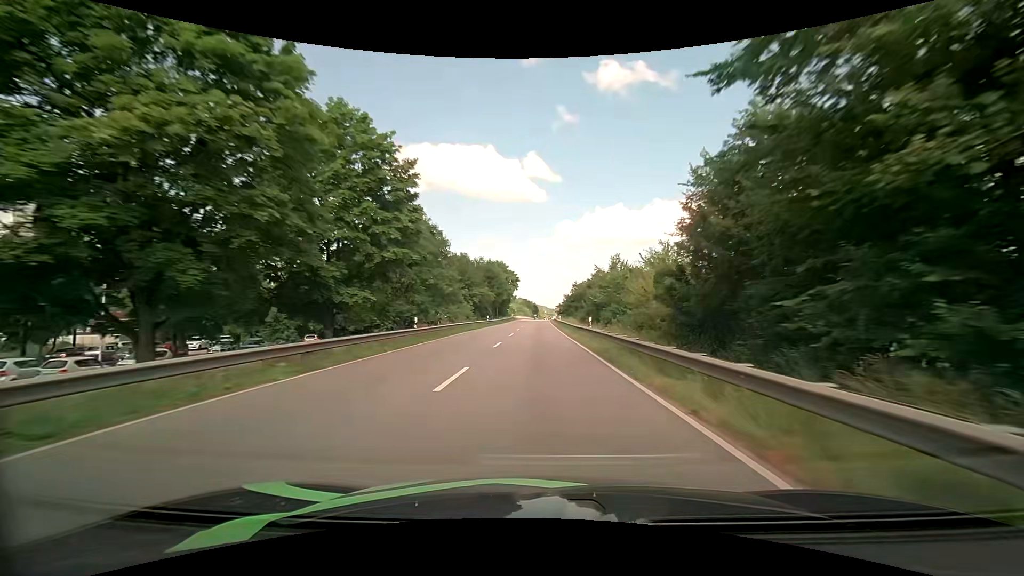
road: primary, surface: asphalt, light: Day
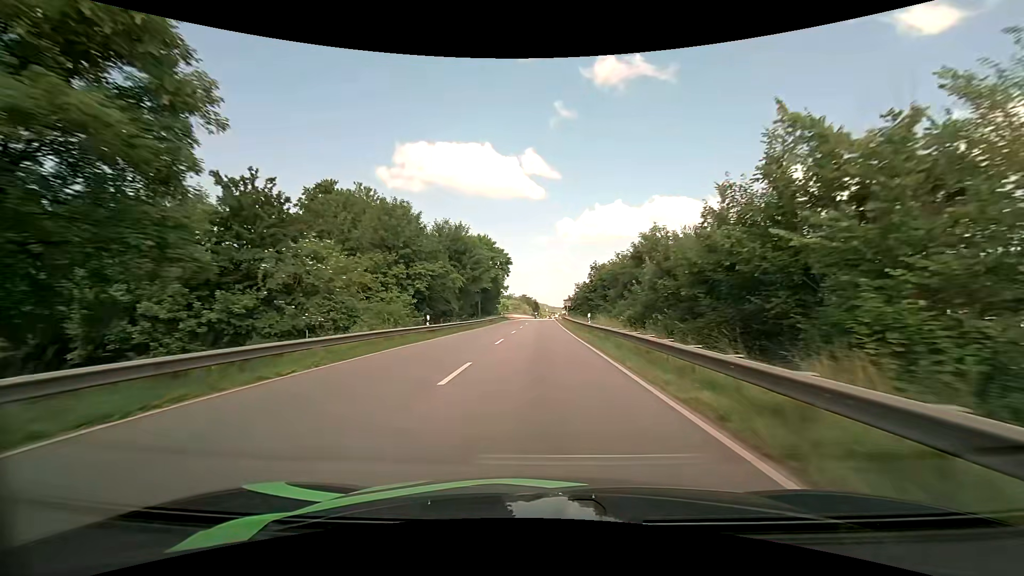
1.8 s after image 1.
(0.0, +35.7) m; 0°
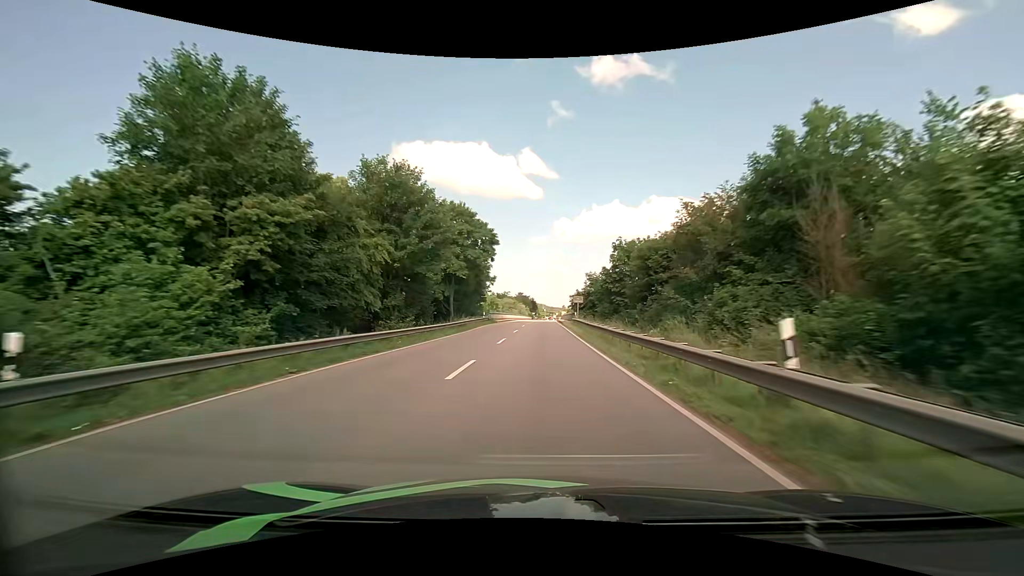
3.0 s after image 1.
(+0.1, +23.0) m; 0°
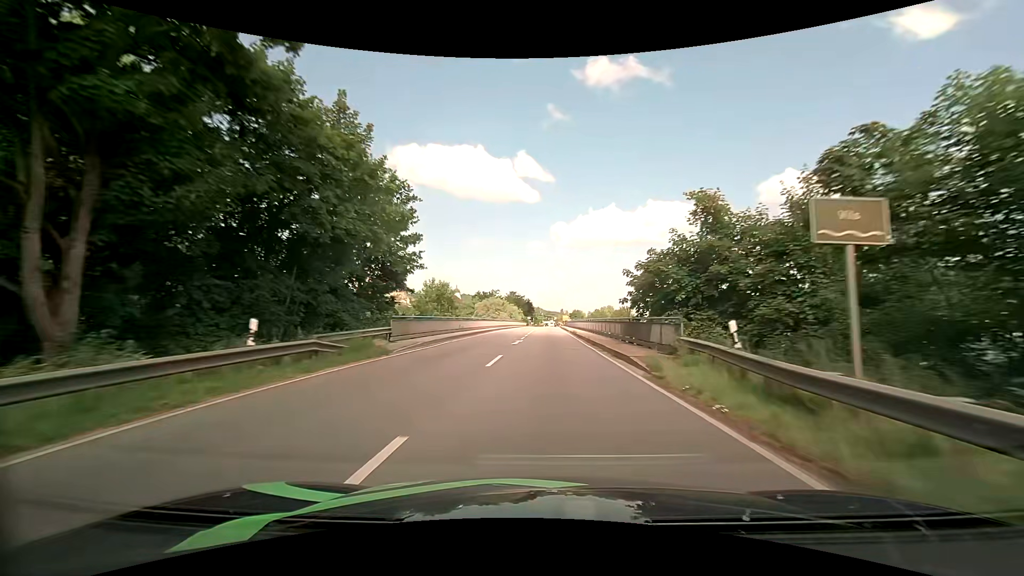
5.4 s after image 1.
(0.0, +44.4) m; +1°
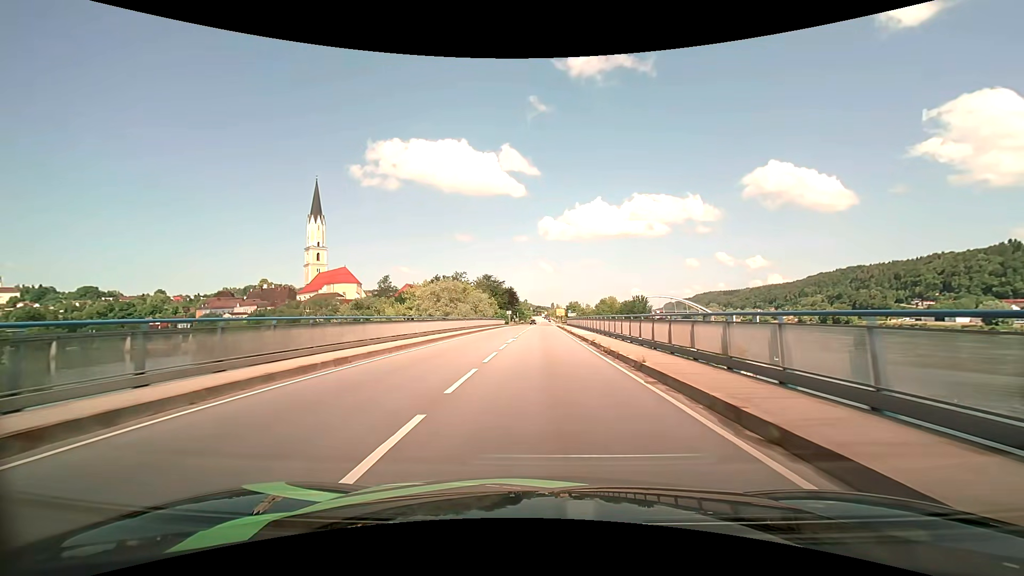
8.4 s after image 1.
(+0.6, +53.2) m; +1°
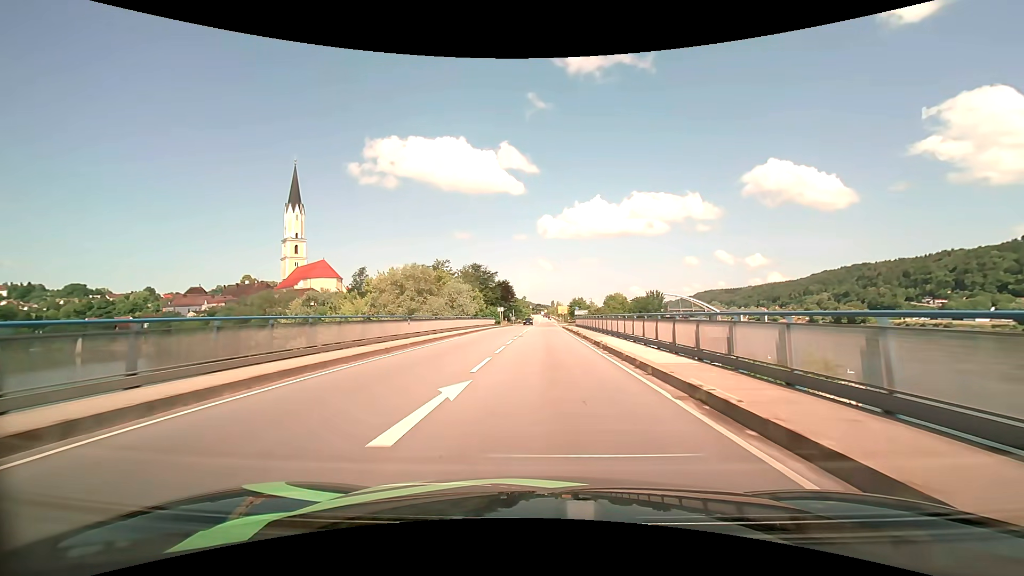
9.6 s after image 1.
(0.0, +21.0) m; 0°
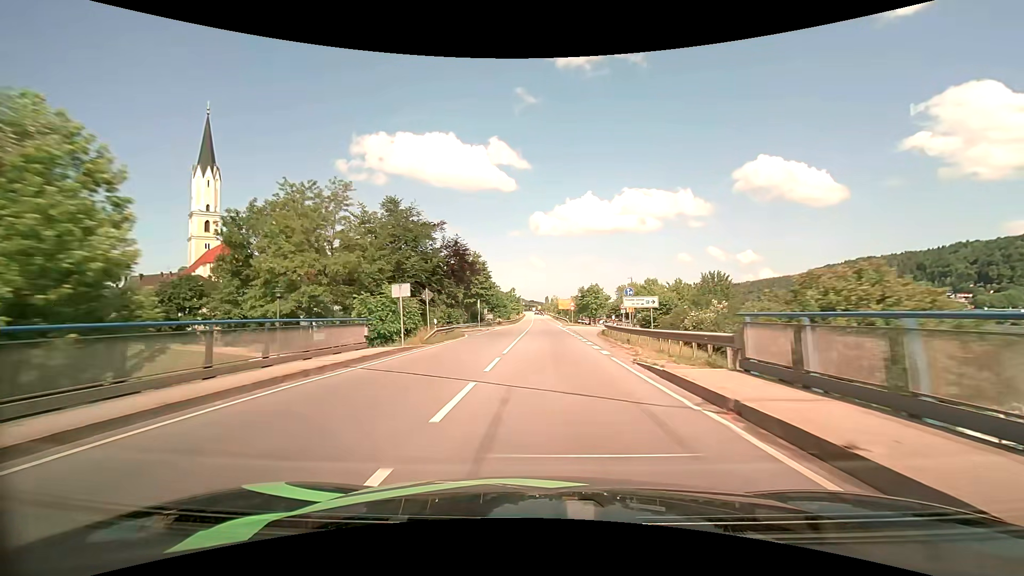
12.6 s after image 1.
(+0.3, +53.5) m; +1°
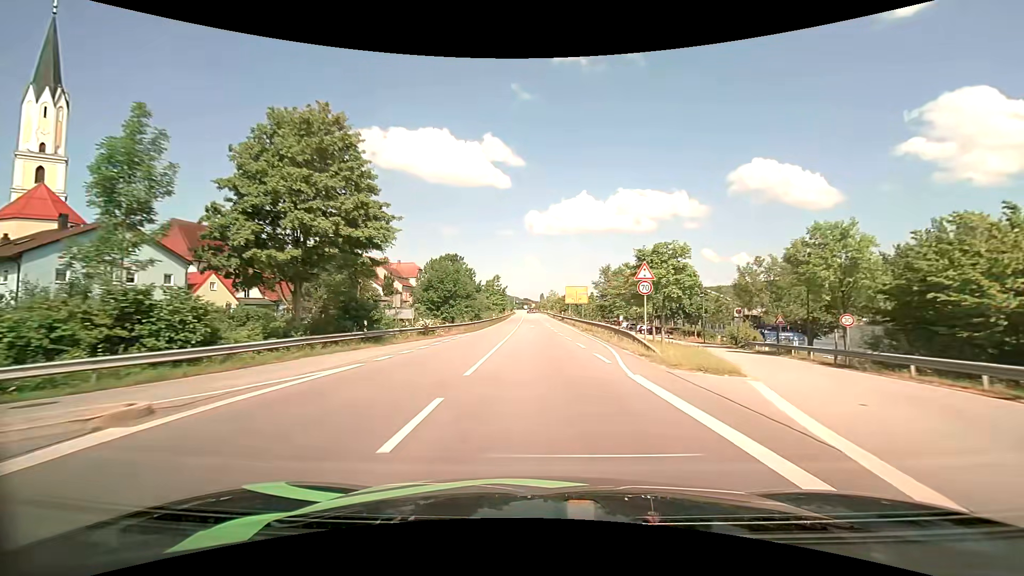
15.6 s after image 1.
(+0.3, +53.0) m; +1°
(0, +10) (0, +20) (0, +30) (0, +40) (0, +50) (-1, +60) (-1, +70) (-1, +80) (-1, +90) (-2, +100) m
